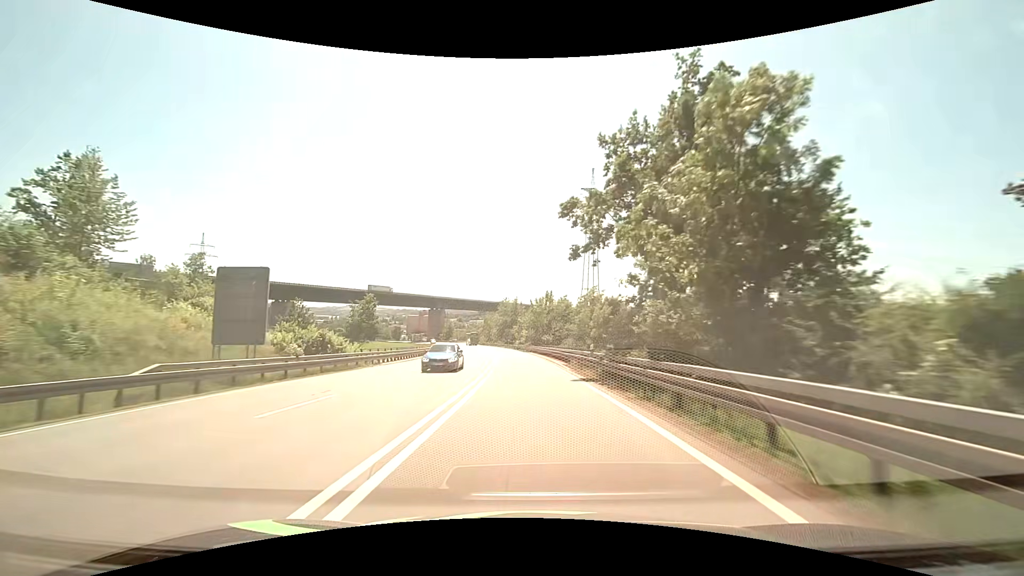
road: primary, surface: asphalt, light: Day
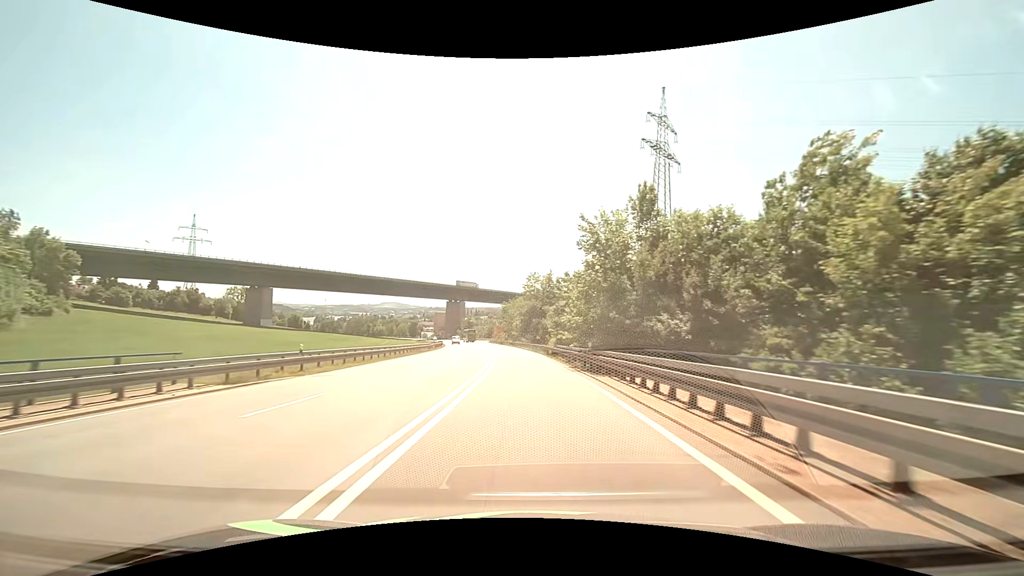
(-1.7, +48.8) m; -4°
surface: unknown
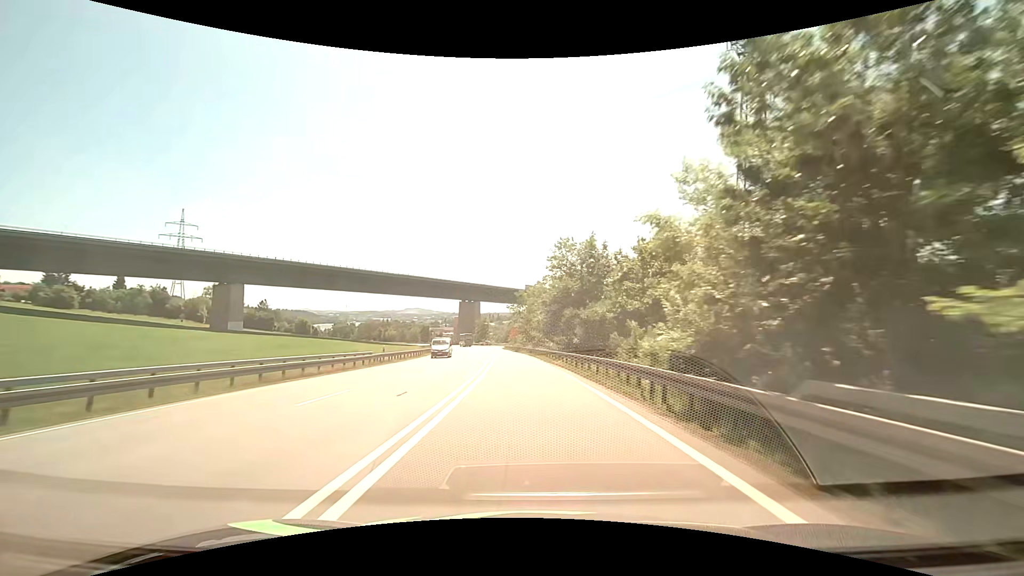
(-0.8, +33.7) m; -3°
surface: asphalt
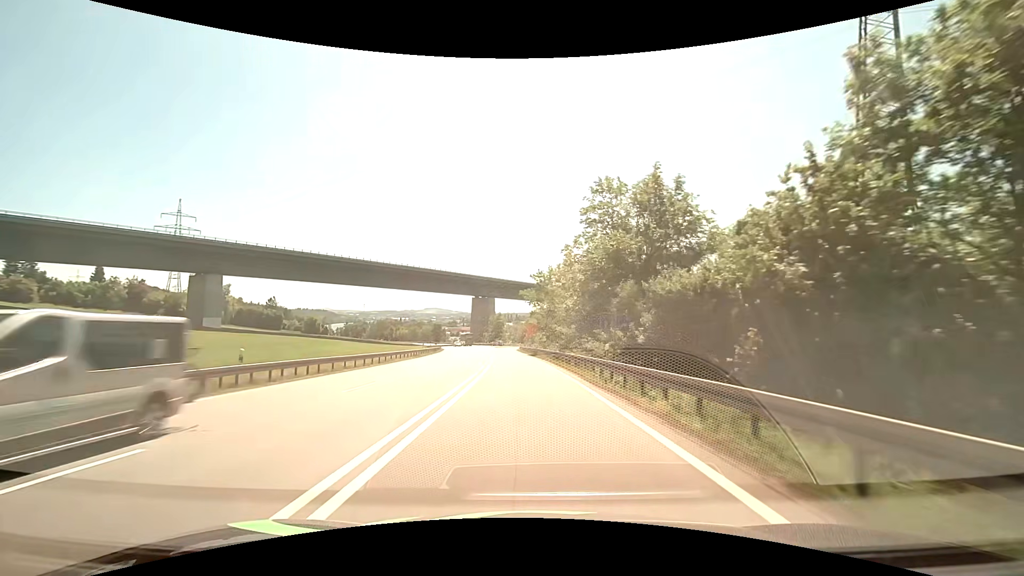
(-0.4, +21.2) m; -2°
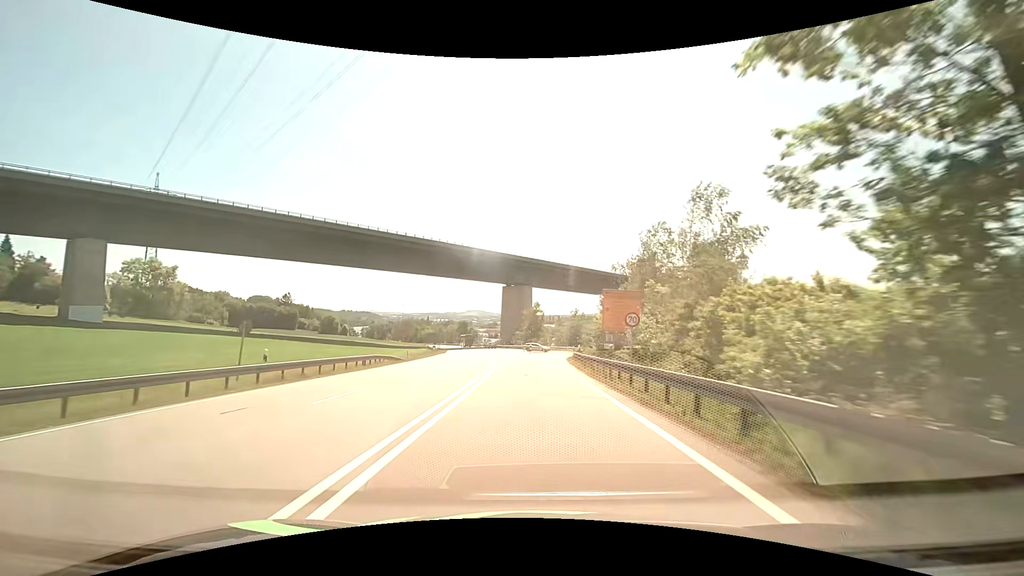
(-2.2, +51.2) m; -5°
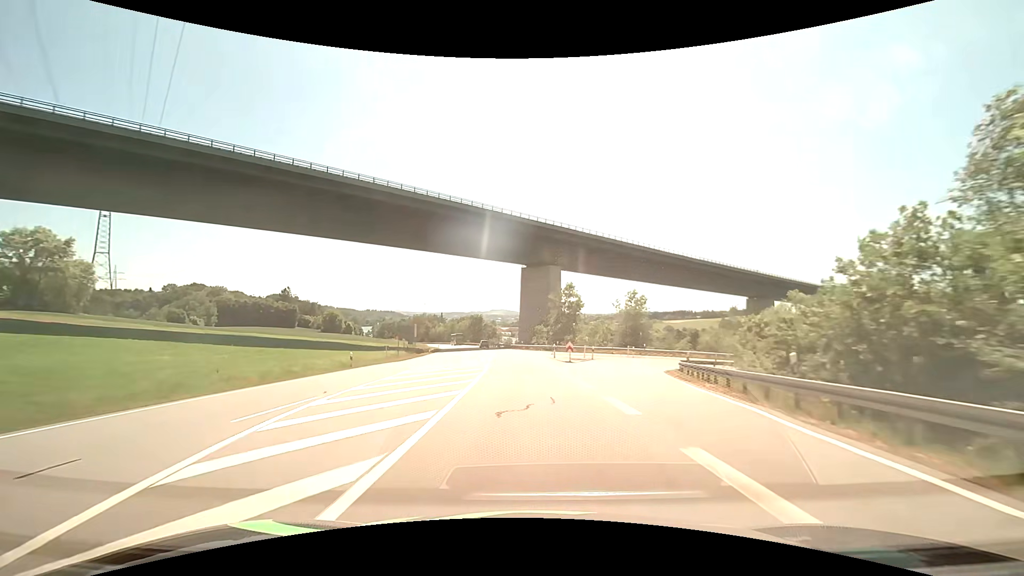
(-0.7, +39.5) m; -2°
(0, +10) (0, +20) (0, +30) (-1, +40) (-2, +50) (-3, +60) (-4, +70) (-5, +80) (-7, +90) (-9, +99) m
